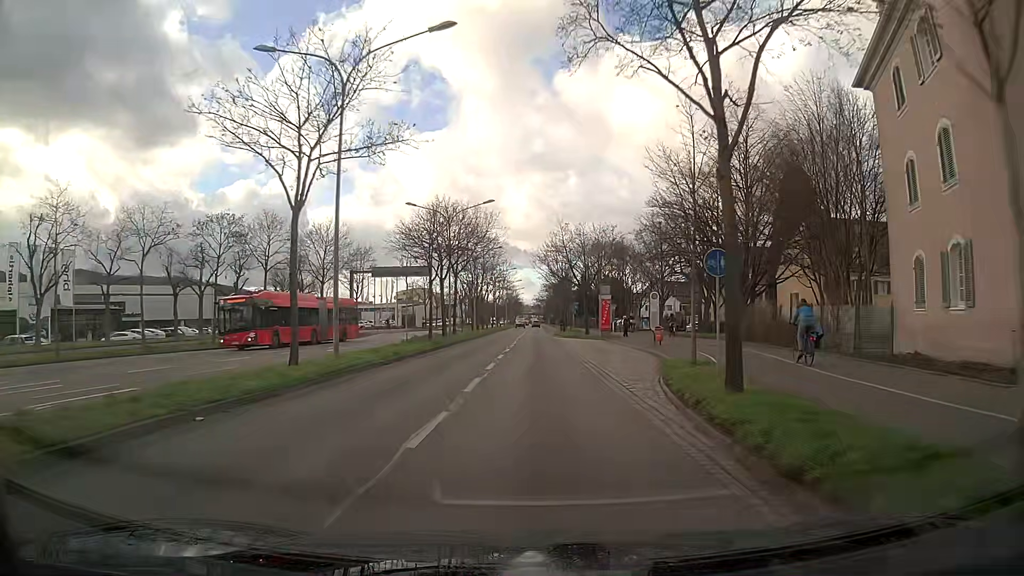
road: primary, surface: asphalt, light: Day
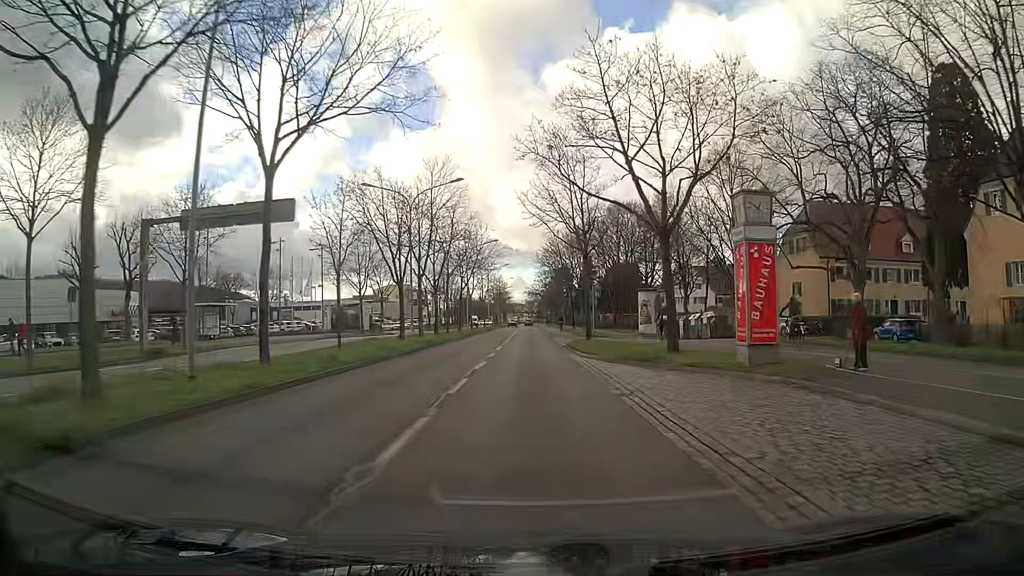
(+0.2, +37.2) m; 0°
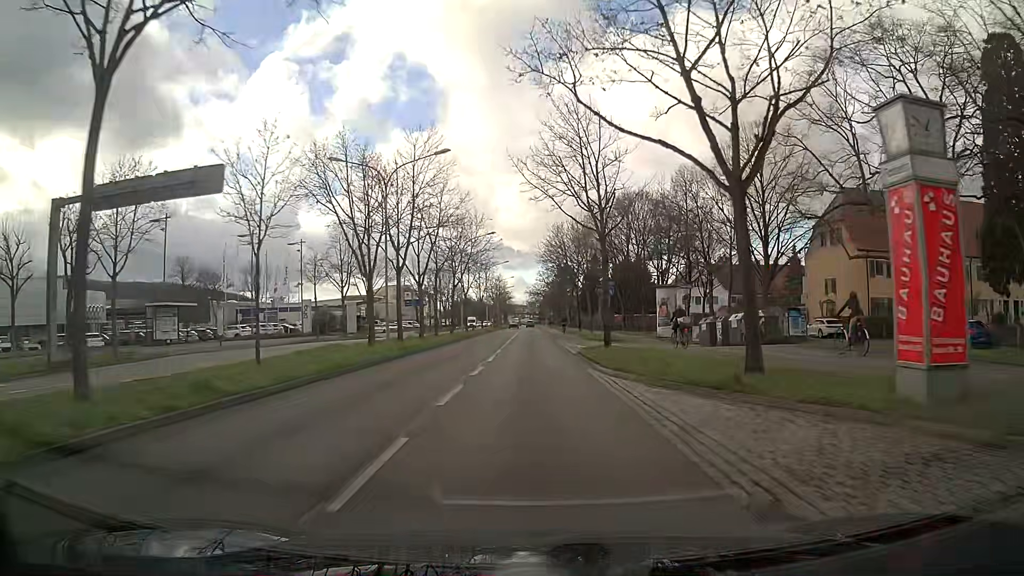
(0.0, +7.5) m; 0°
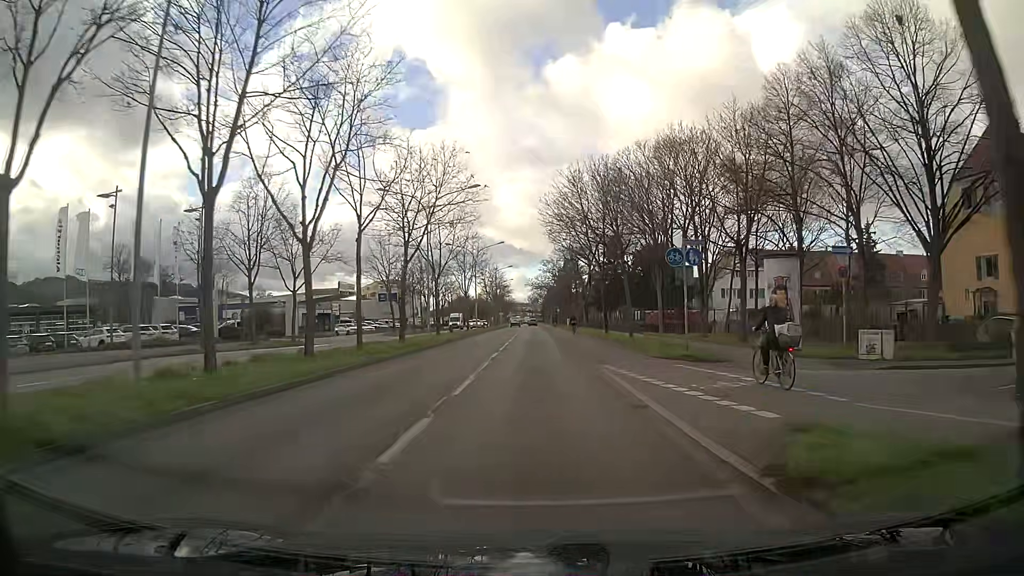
(0.0, +22.5) m; 0°
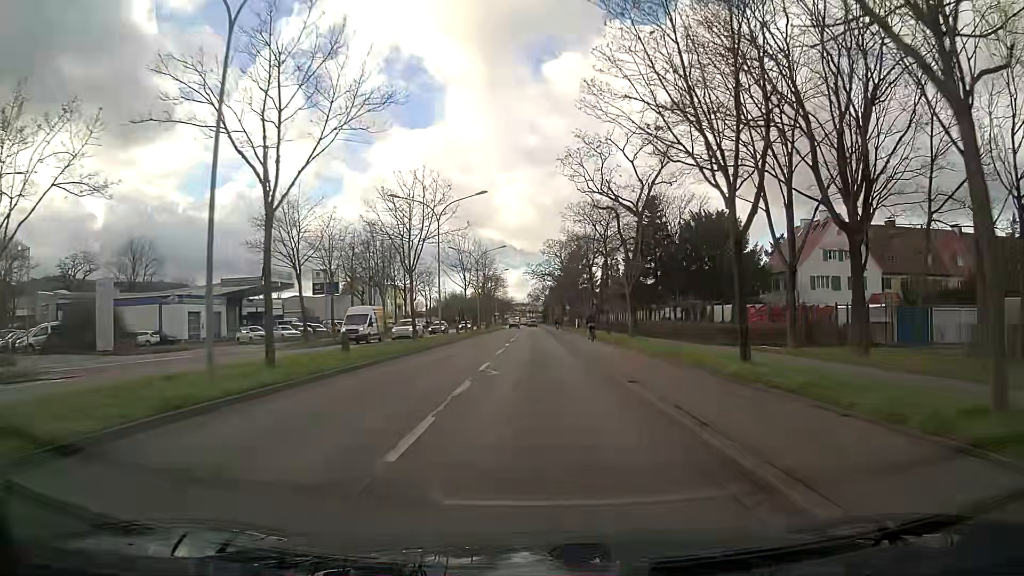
(-0.1, +30.1) m; 0°
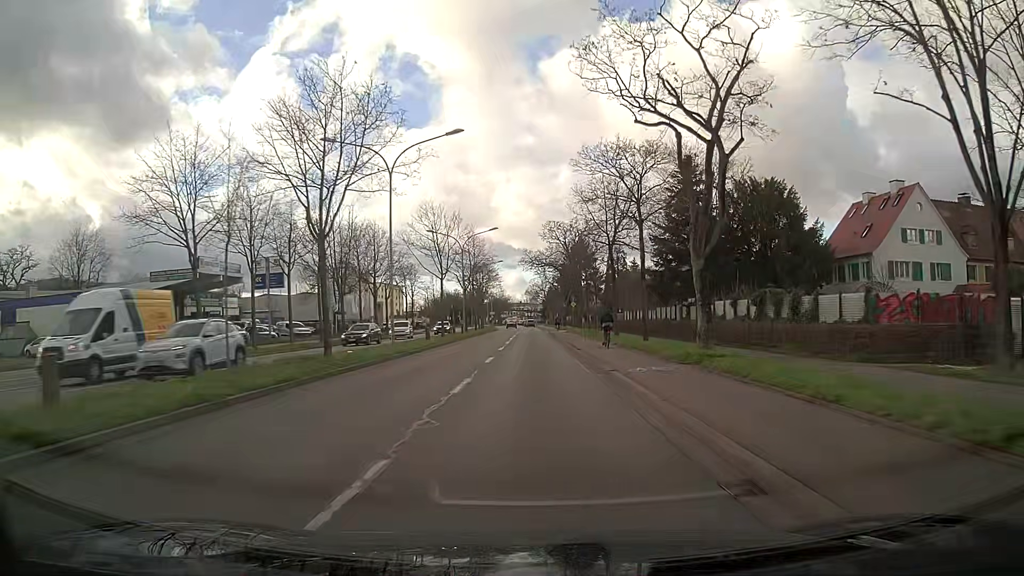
(0.0, +15.1) m; 0°
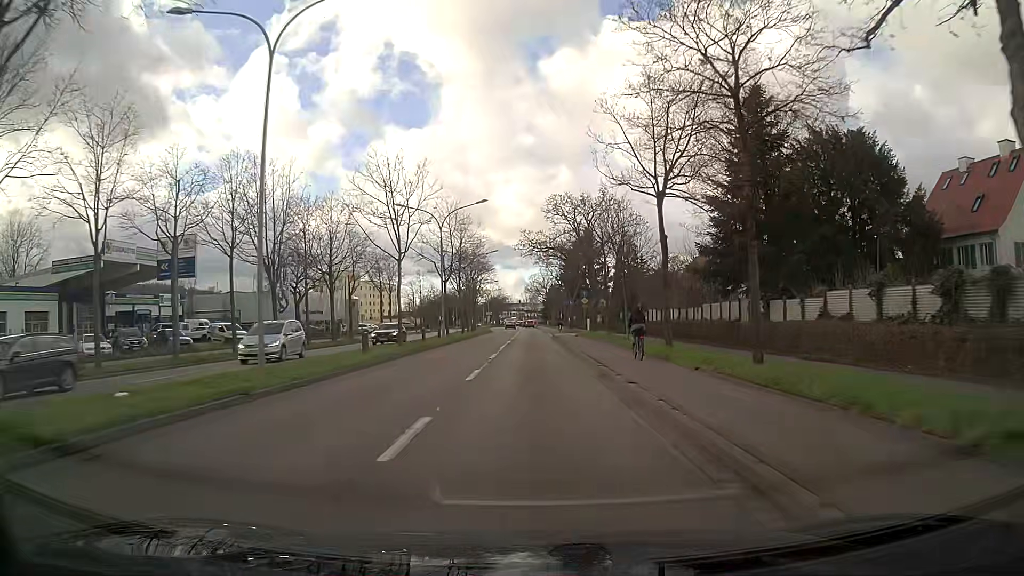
(0.0, +15.1) m; 0°
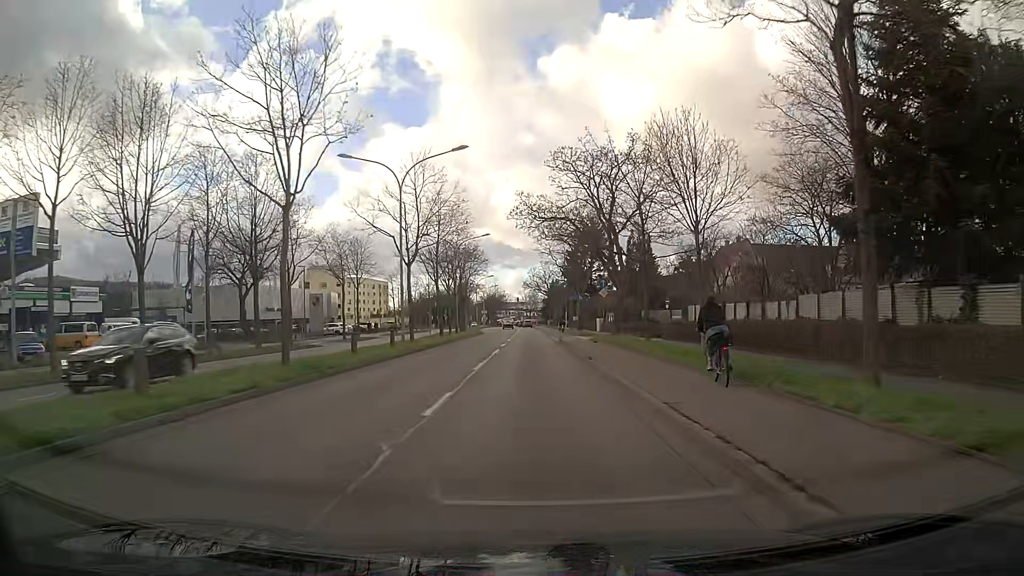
(0.0, +15.1) m; 0°
(0, +10) (0, +20) (0, +30) (0, +40) (0, +50) (0, +60) (0, +70) (0, +80) (0, +90) (0, +100) m
